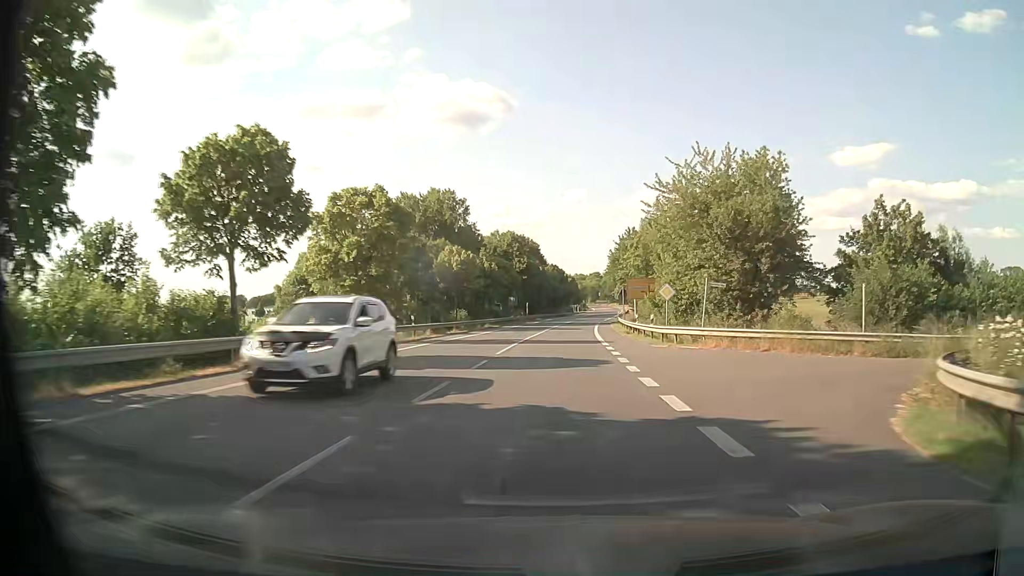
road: primary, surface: asphalt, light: Day
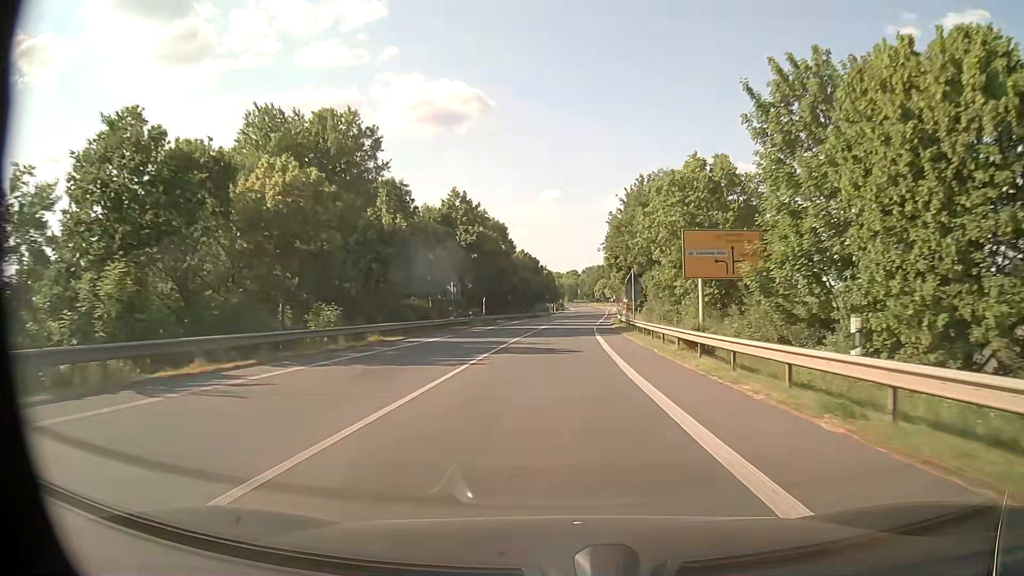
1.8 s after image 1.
(+0.6, +34.2) m; +2°
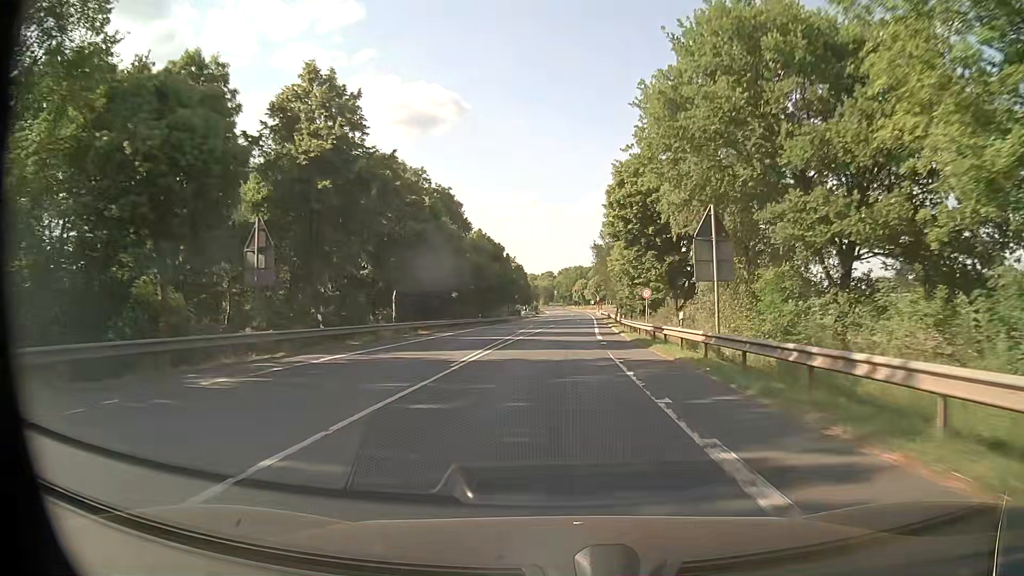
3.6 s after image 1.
(+0.5, +33.7) m; +2°
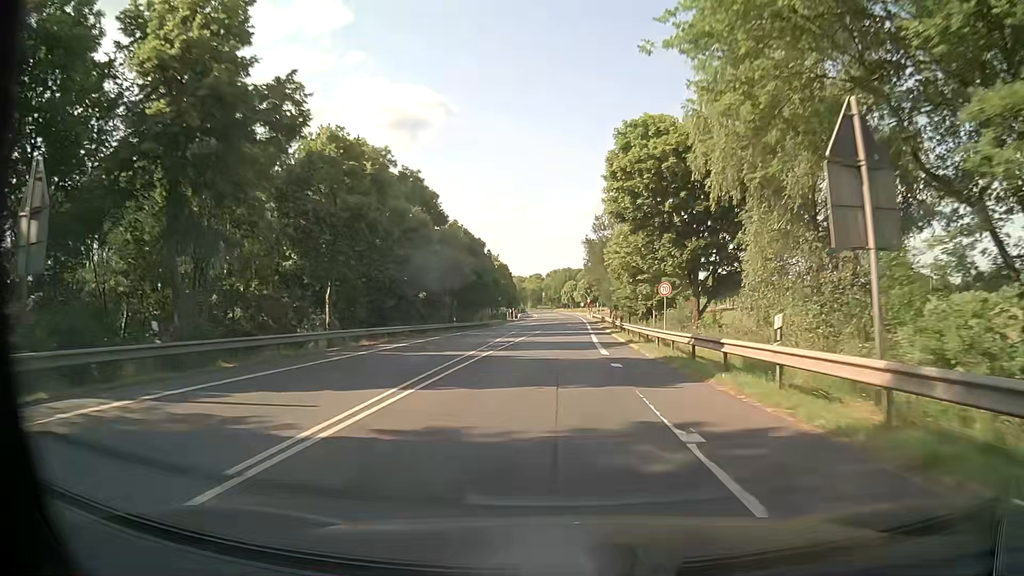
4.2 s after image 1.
(+0.1, +11.0) m; +1°
